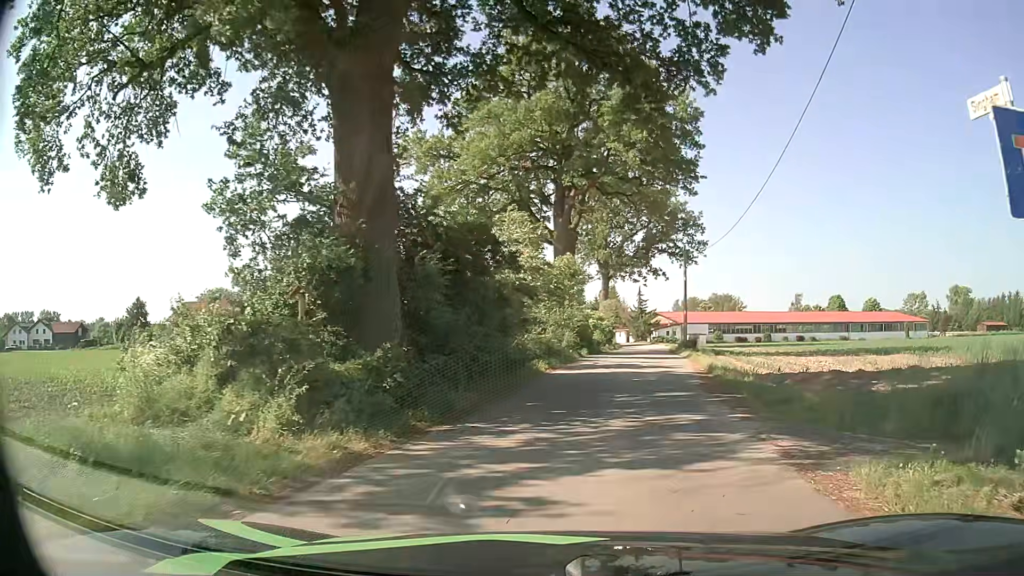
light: Day
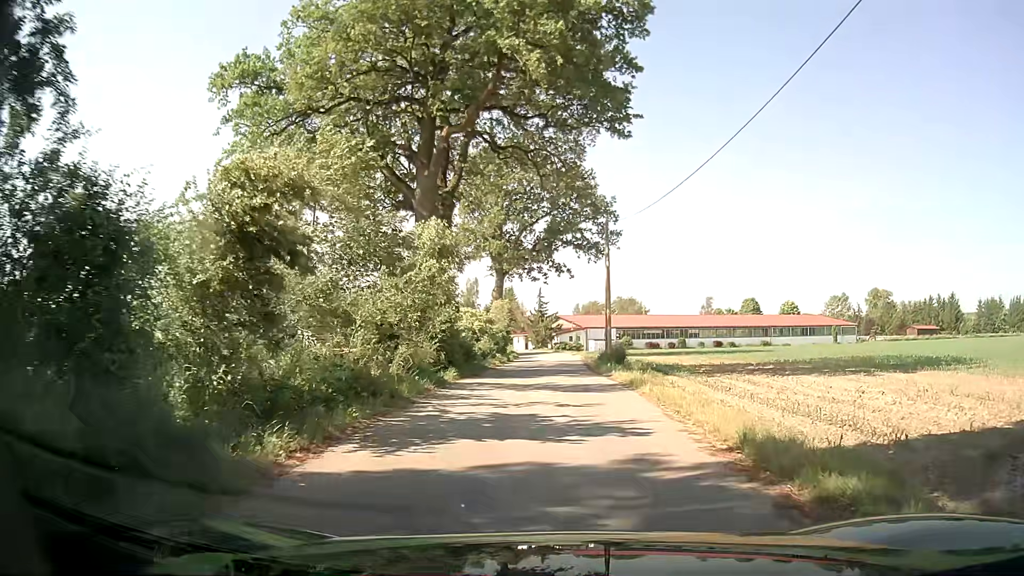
(+1.2, +12.7) m; +10°
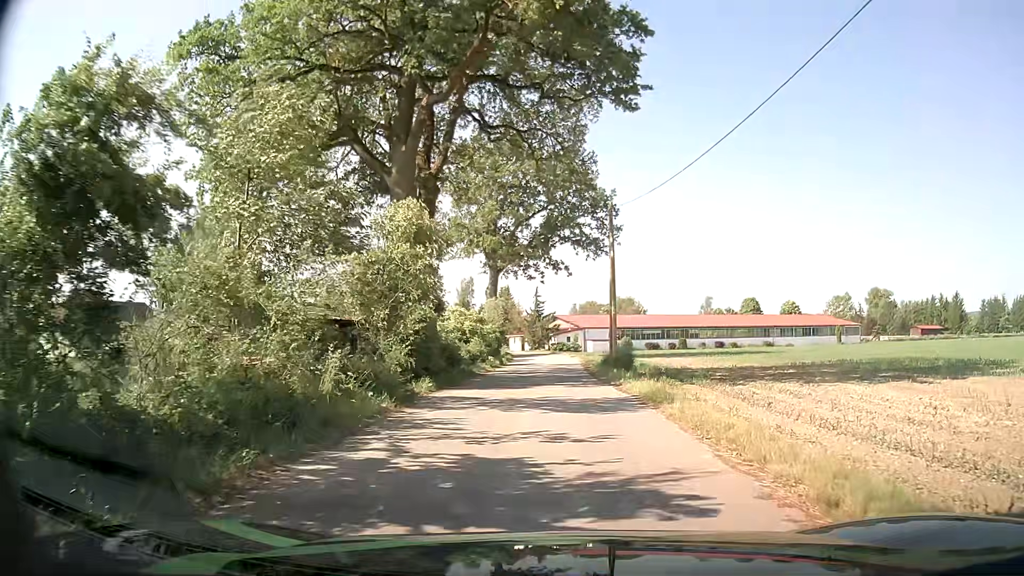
(-0.1, +3.6) m; -1°
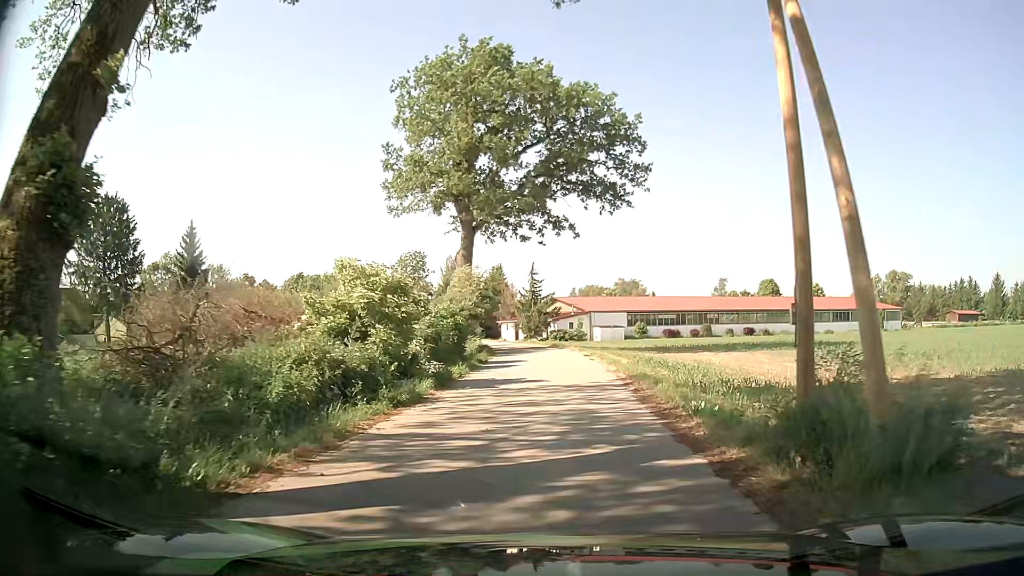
(-0.2, +20.3) m; -1°
